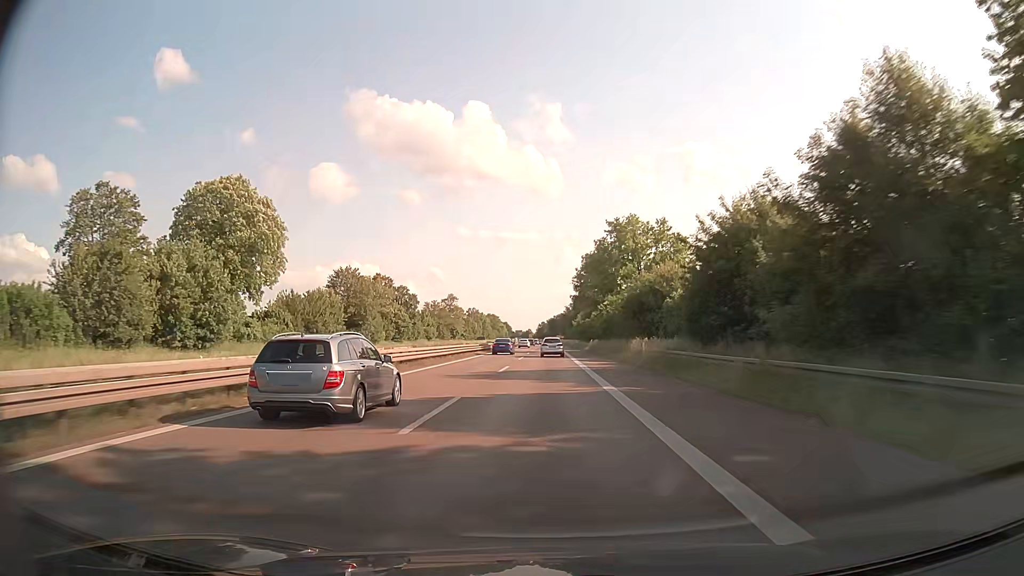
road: trunk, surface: asphalt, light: Day
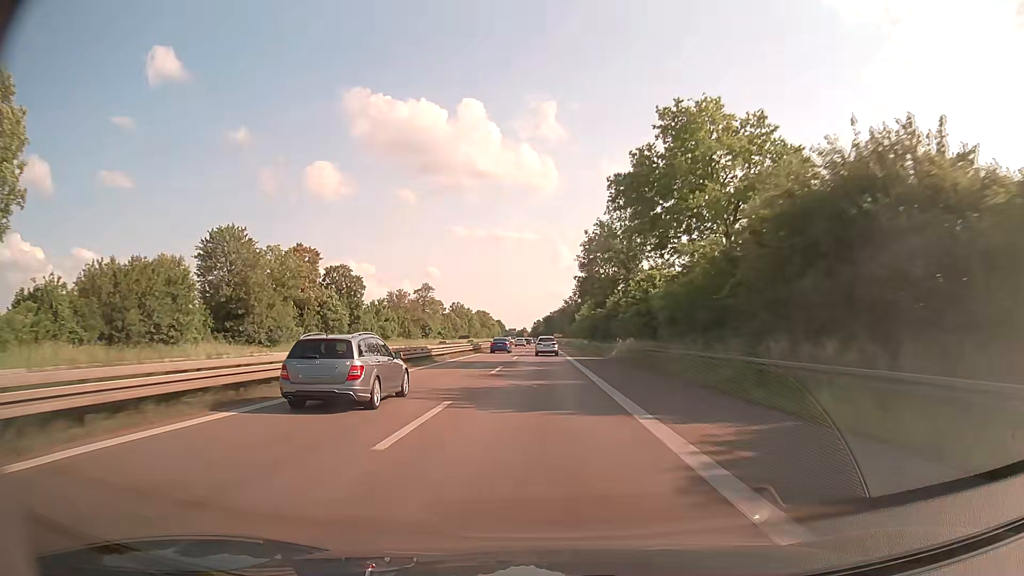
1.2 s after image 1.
(+0.1, +37.4) m; 0°
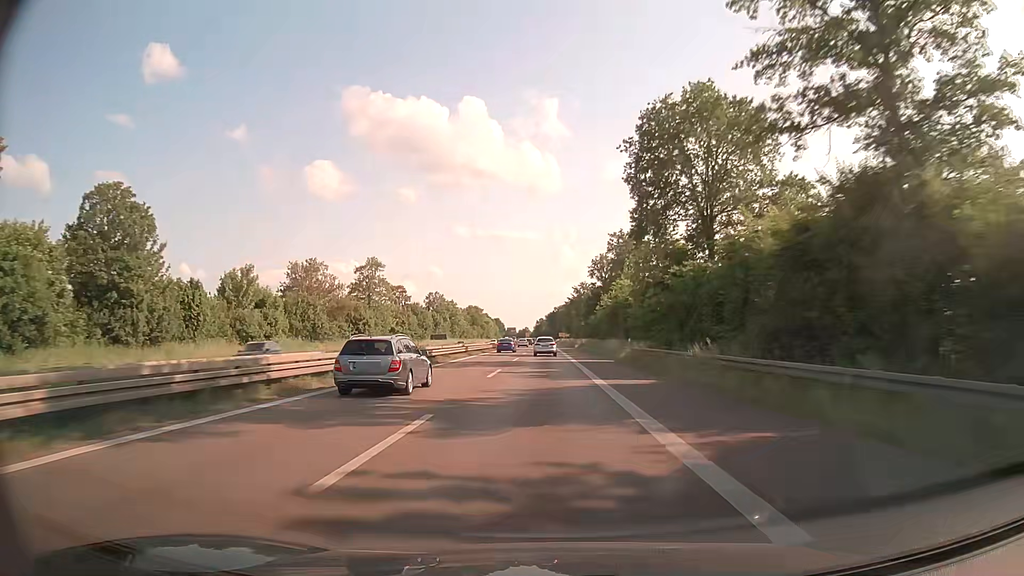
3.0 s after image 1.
(-0.1, +56.2) m; 0°
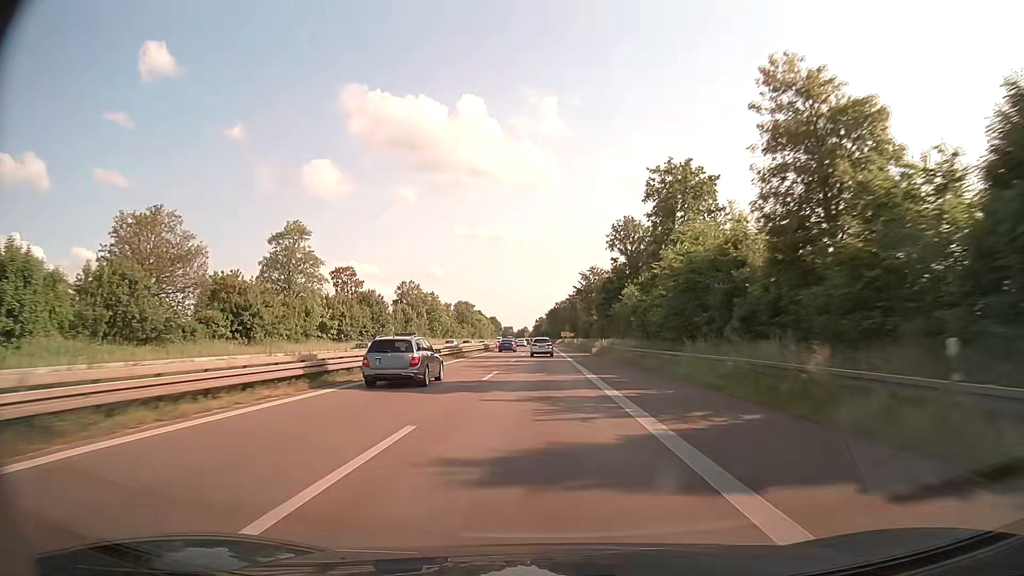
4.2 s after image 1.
(0.0, +37.6) m; 0°
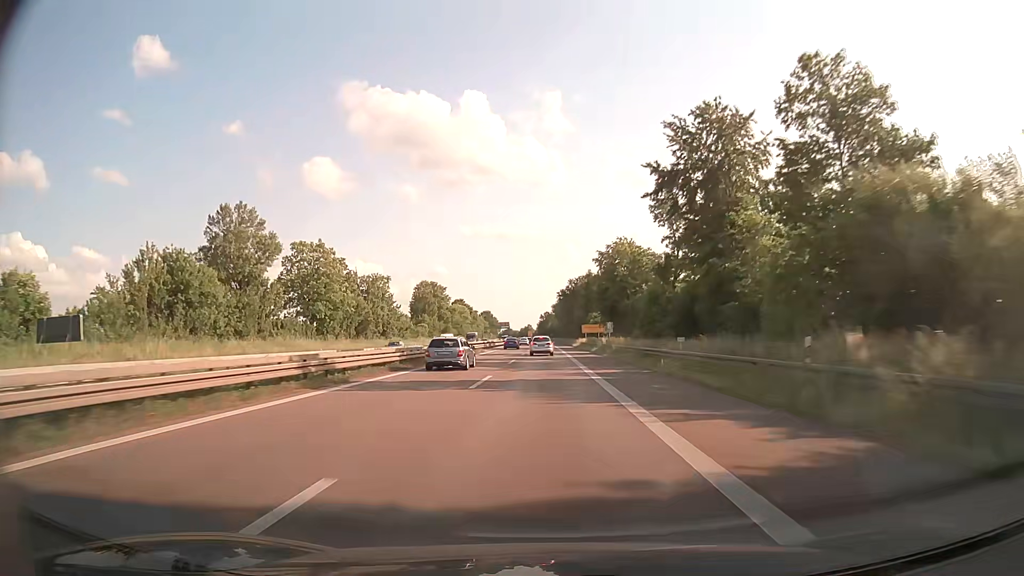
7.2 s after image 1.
(-0.2, +93.9) m; 0°
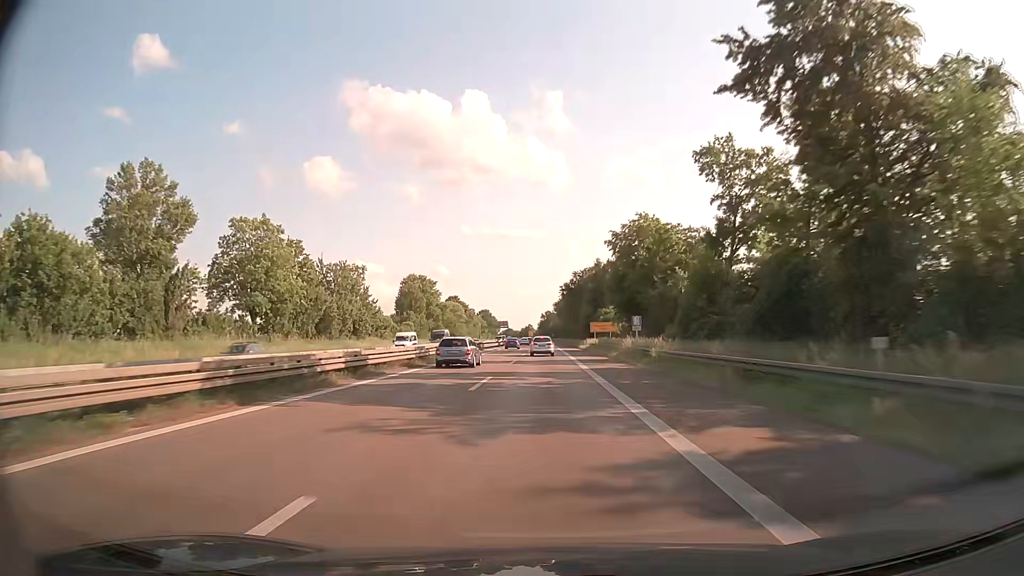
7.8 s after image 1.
(-0.2, +18.6) m; -1°
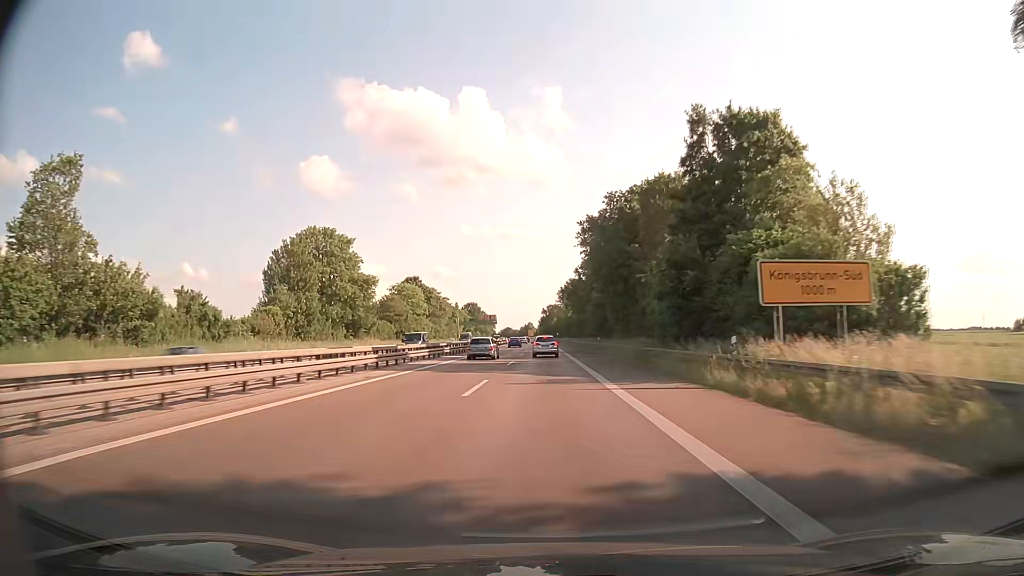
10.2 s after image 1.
(0.0, +73.7) m; 0°
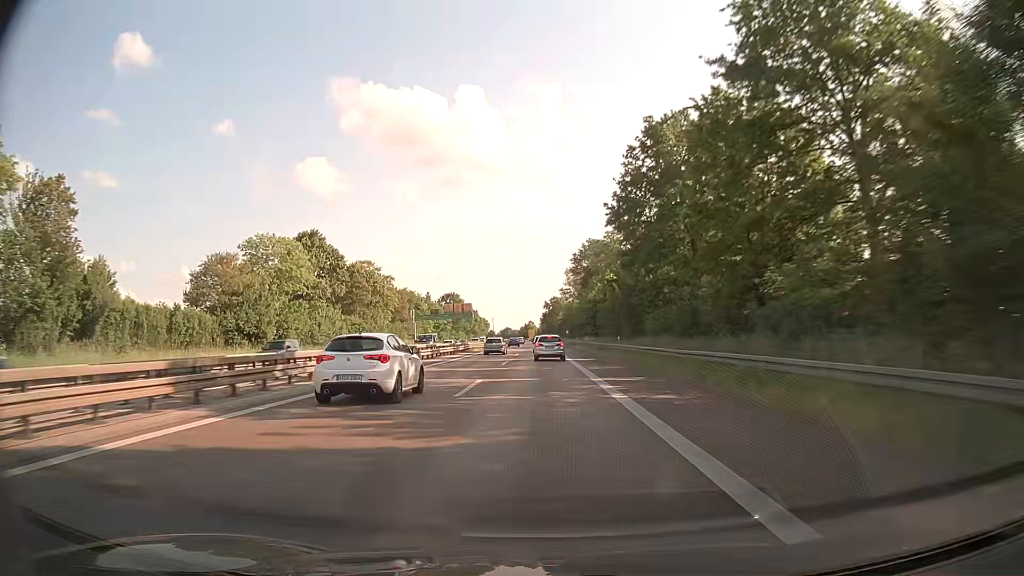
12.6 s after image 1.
(-0.2, +72.0) m; 0°
(0, +10) (0, +20) (0, +30) (0, +40) (0, +50) (-1, +60) (-1, +70) (-1, +80) (-1, +90) (-1, +100) m
